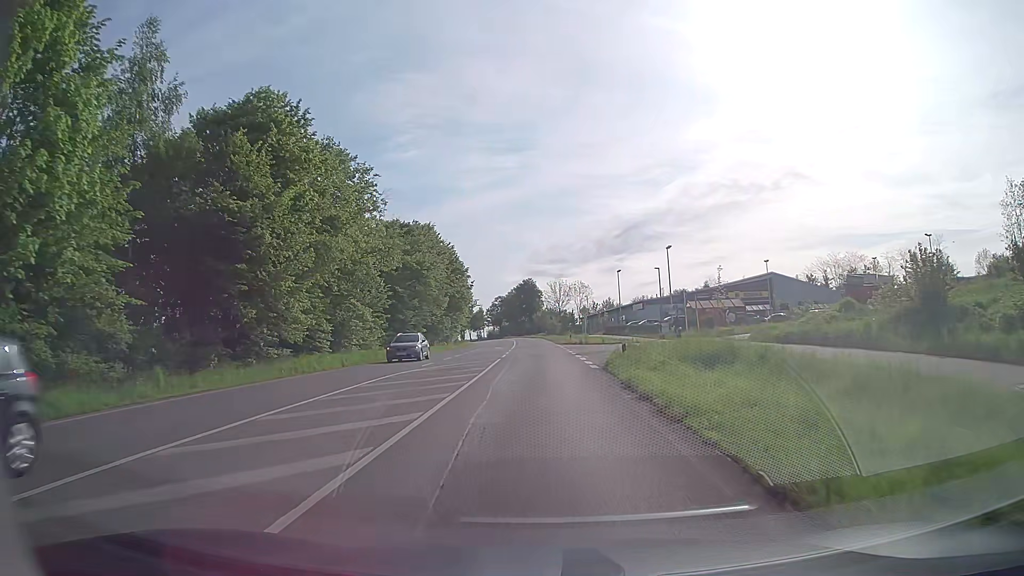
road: secondary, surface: asphalt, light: Day
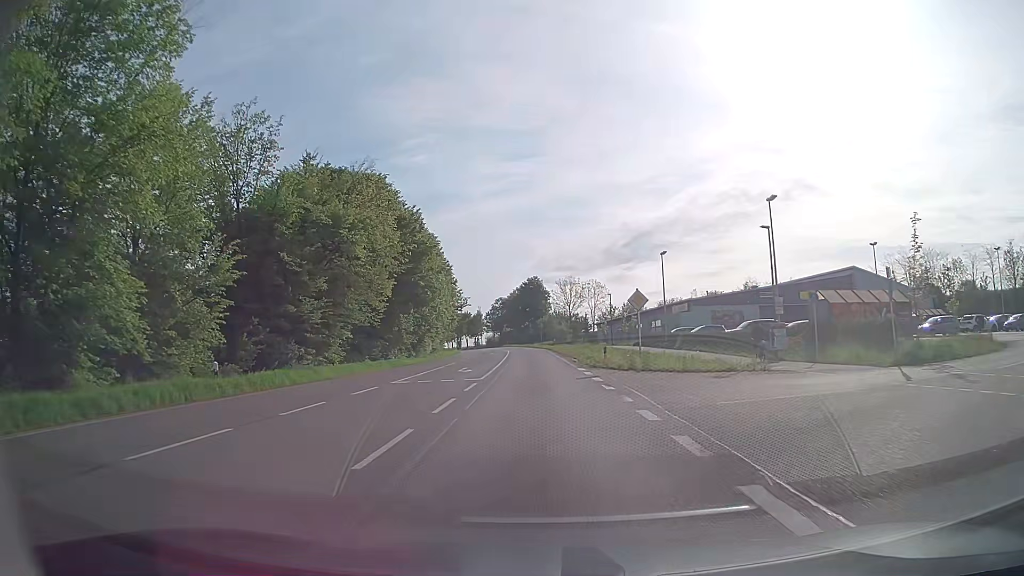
(-0.3, +27.6) m; -1°
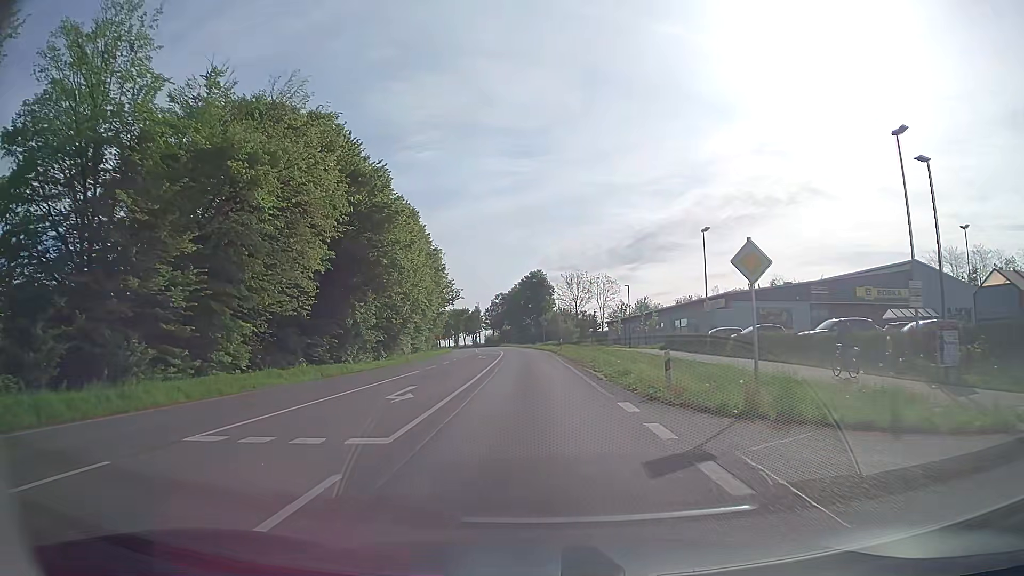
(0.0, +14.1) m; 0°
(0, +10) (0, +20) (0, +30) (-1, +40) (-1, +50) (-2, +60) (-3, +70) (-4, +80) (-6, +90) (-7, +100) m
